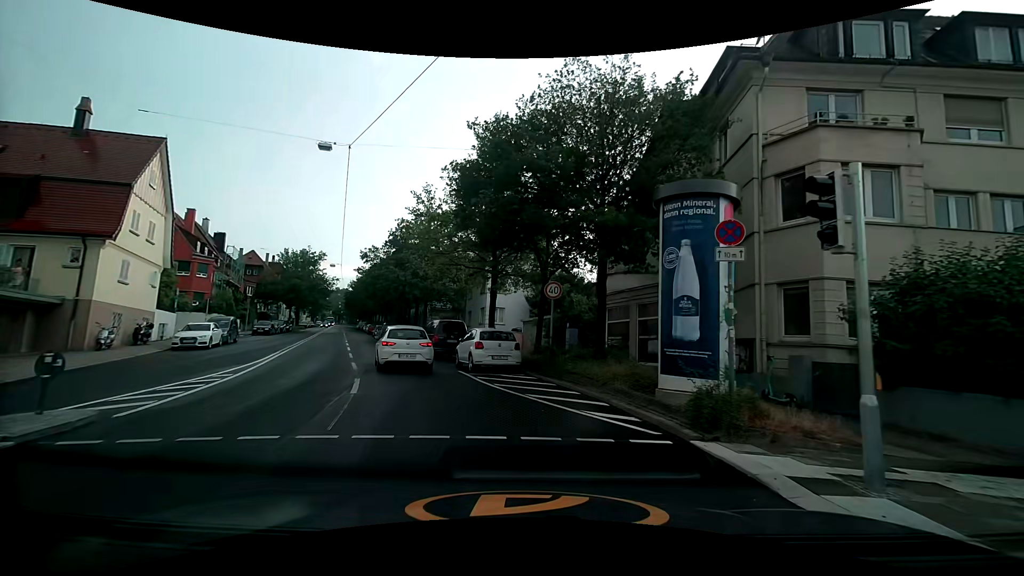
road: secondary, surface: asphalt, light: Day
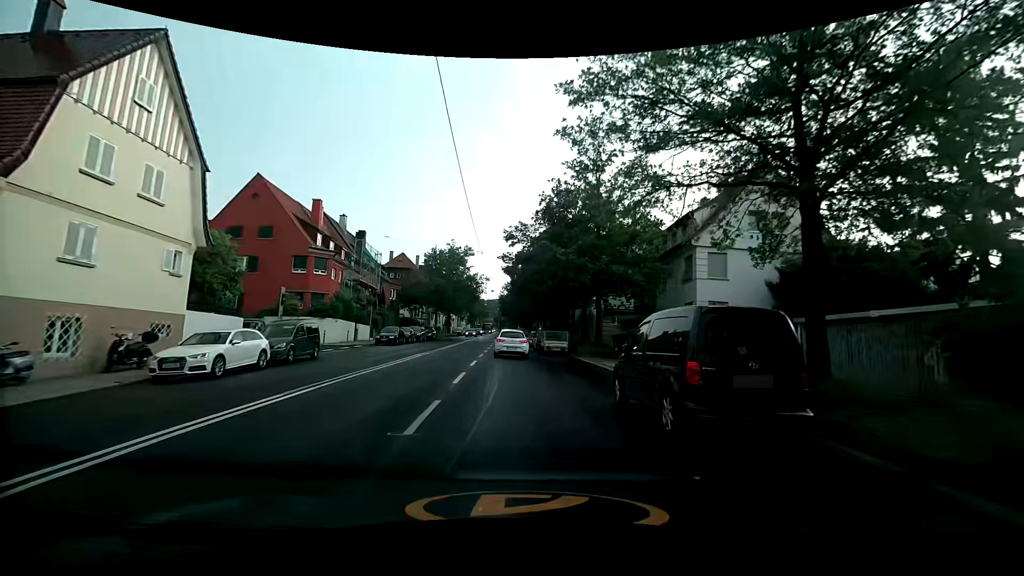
(-3.6, +16.6) m; -19°
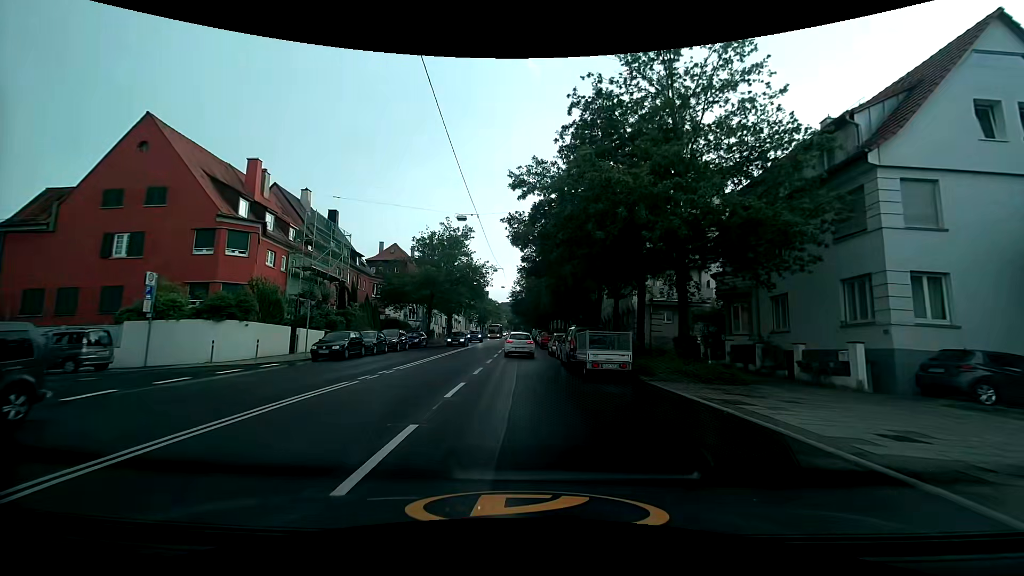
(-0.2, +14.7) m; -2°
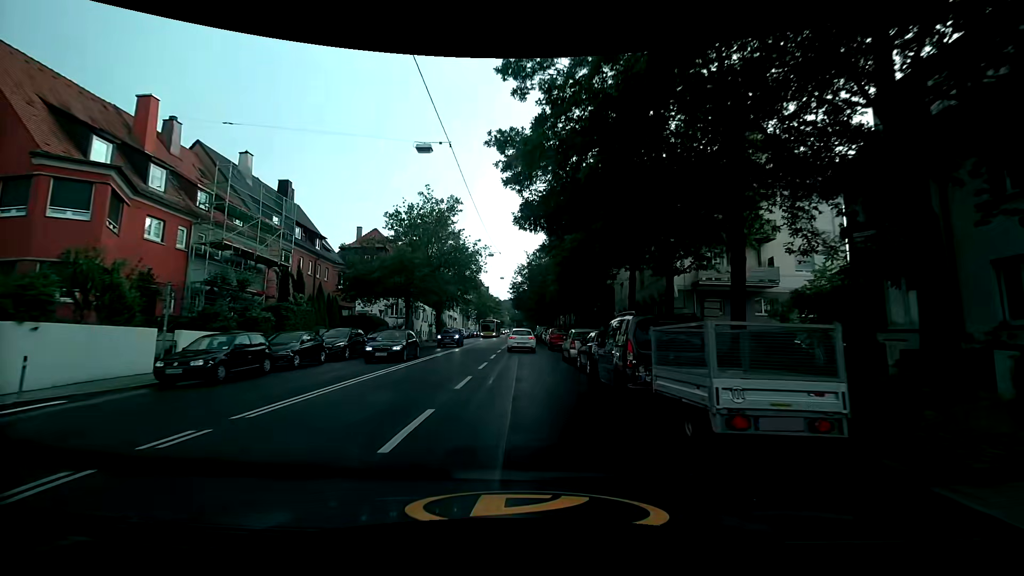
(0.0, +10.7) m; -1°
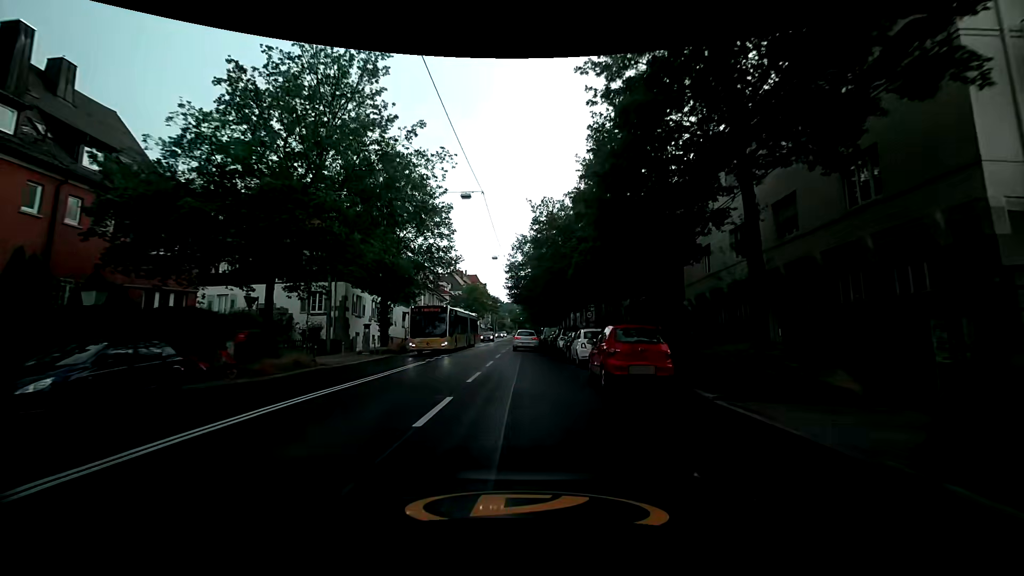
(-0.1, +22.8) m; 0°
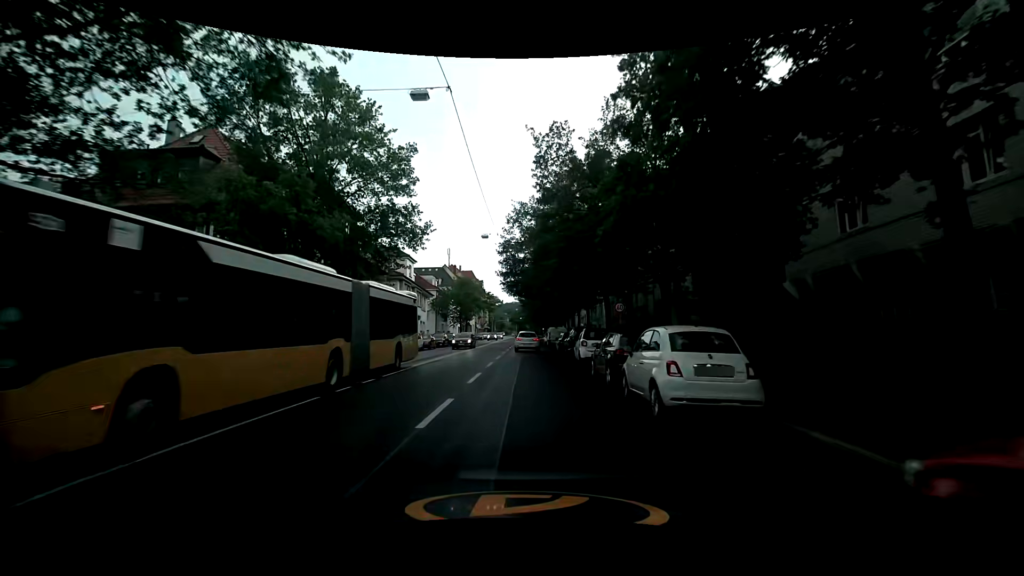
(0.0, +12.1) m; 0°
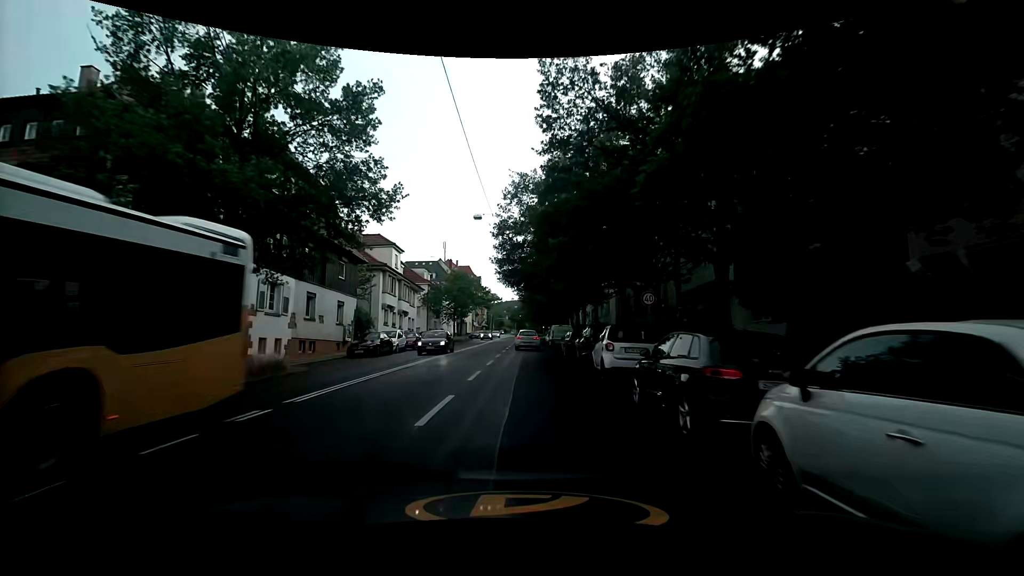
(-0.1, +6.1) m; -1°
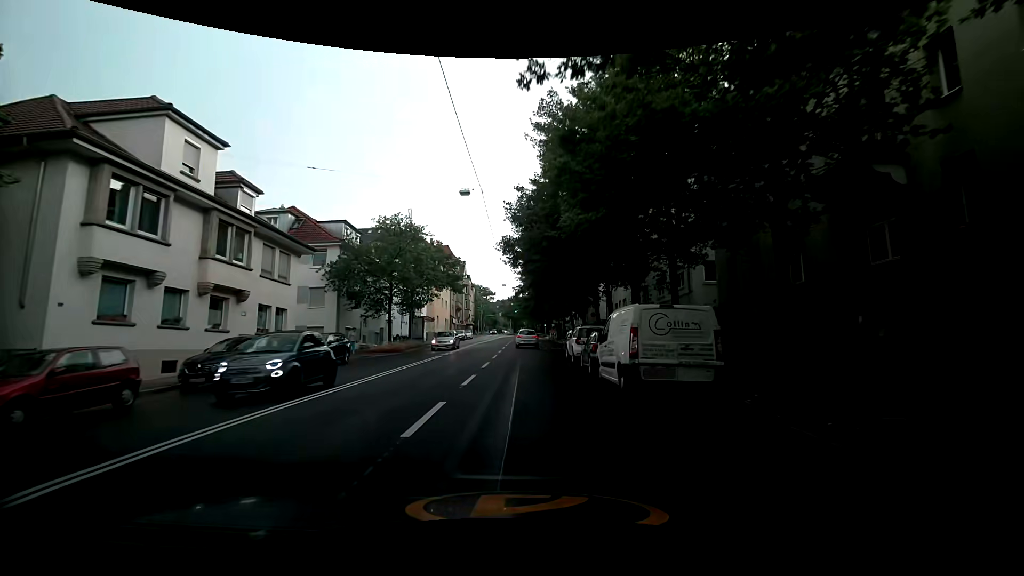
(+0.5, +30.7) m; +1°
(0, +10) (0, +20) (0, +30) (0, +40) (0, +50) (+1, +60) (+1, +70) (+1, +80) (+1, +90) (+1, +100) m
